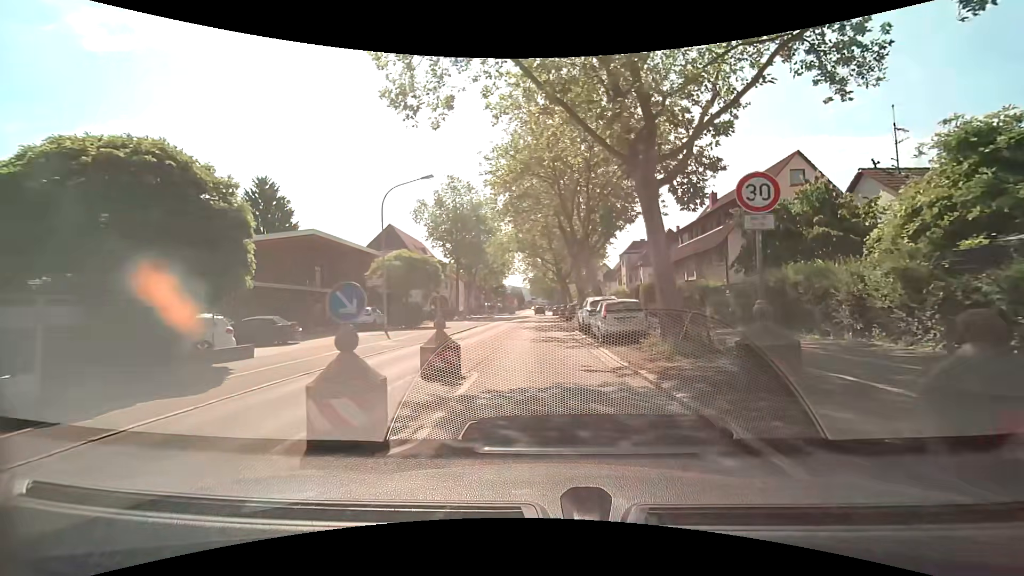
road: secondary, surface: asphalt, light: Day
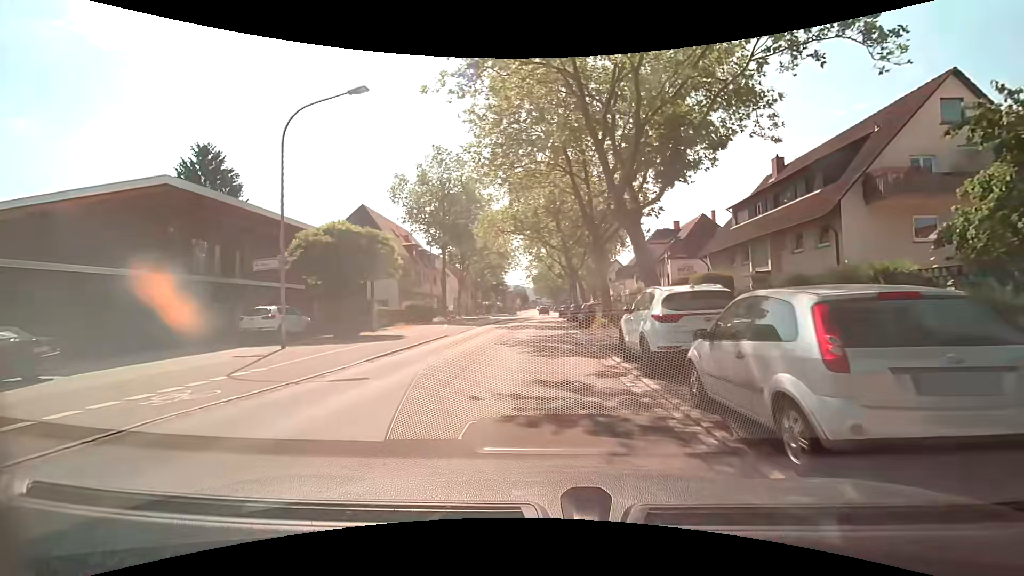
(0.0, +12.8) m; -1°
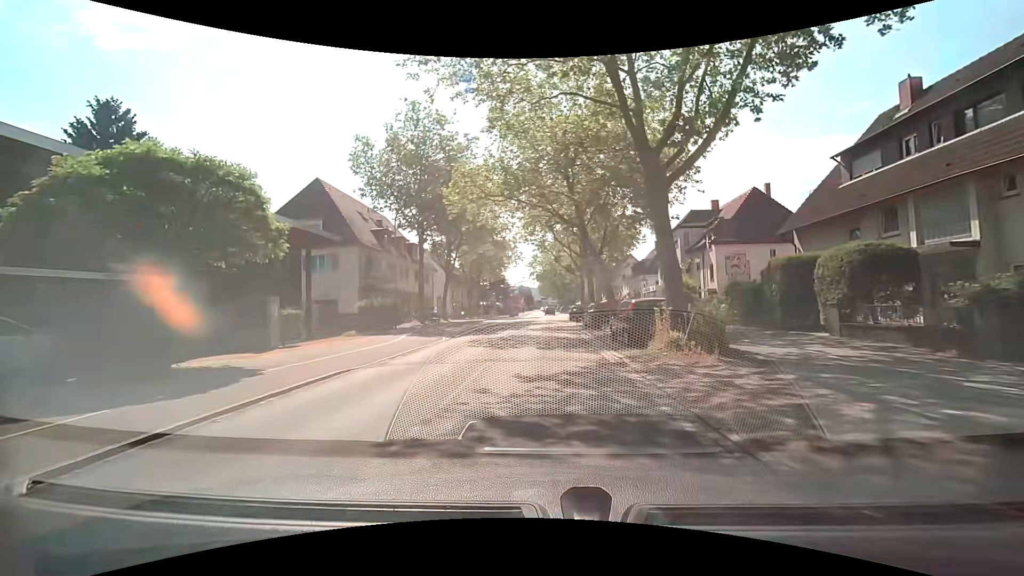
(0.0, +13.1) m; 0°
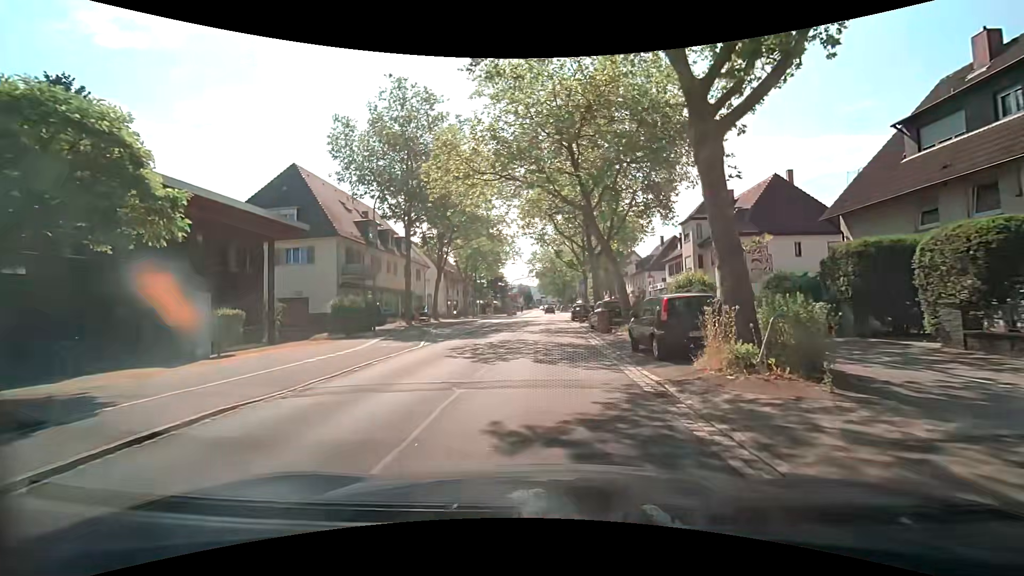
(0.0, +4.3) m; 0°
(0, +10) (0, +20) (0, +30) (0, +40) (+1, +50) (+1, +60) (+2, +70) (+2, +80) (+2, +90) (+2, +100) m
